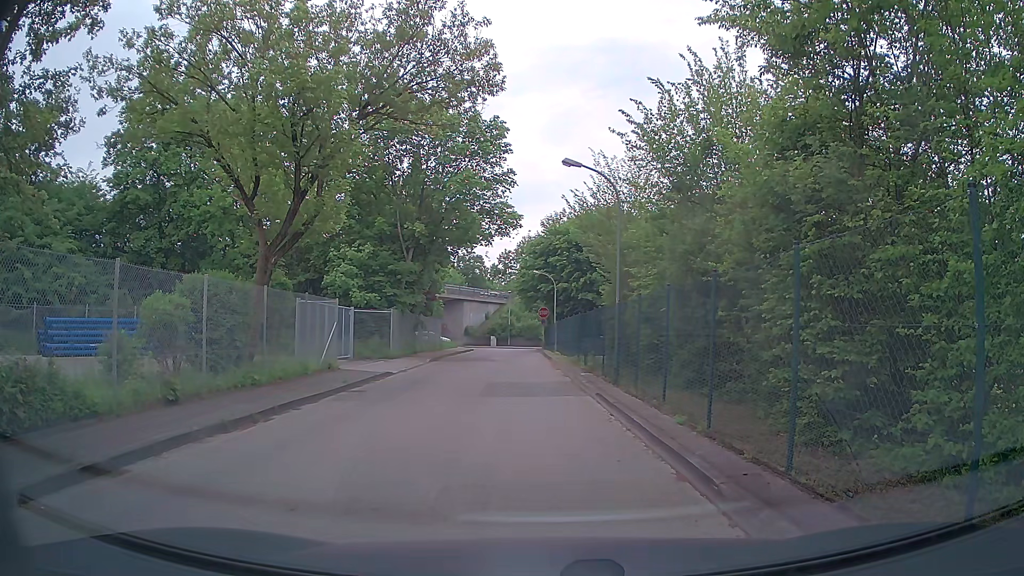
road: tertiary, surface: asphalt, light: Day
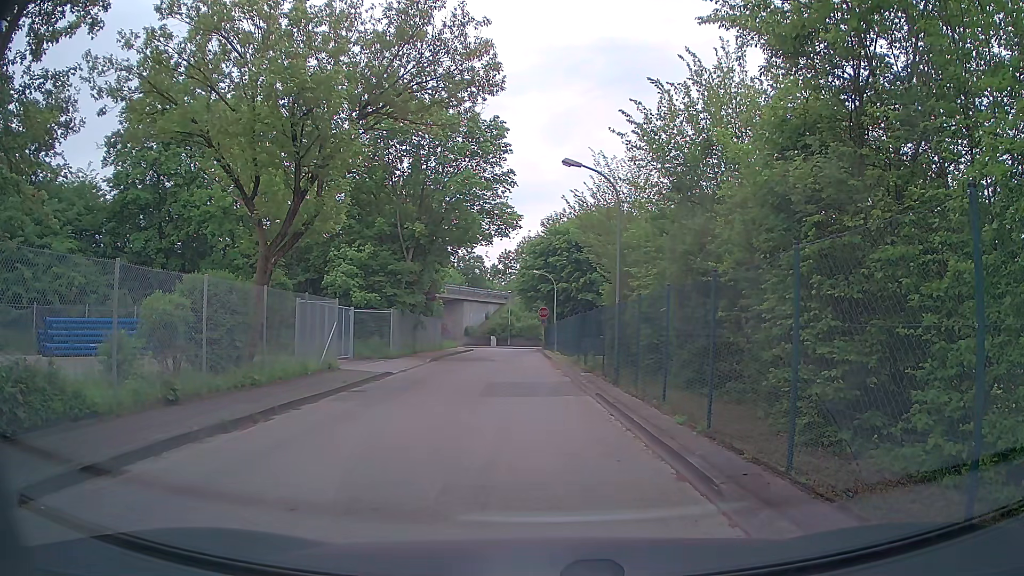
(0.0, 0.0) m; 0°
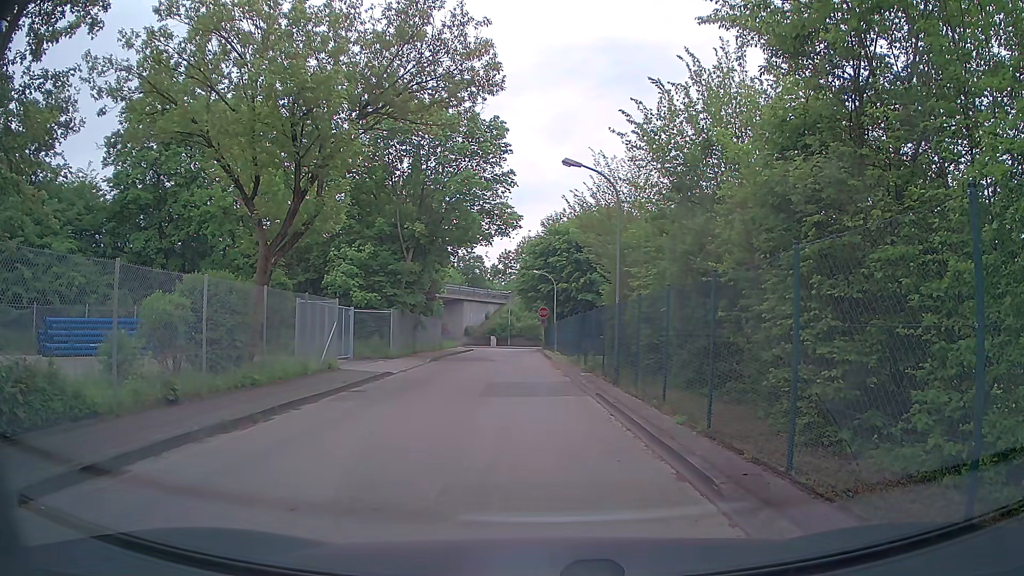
(0.0, 0.0) m; 0°
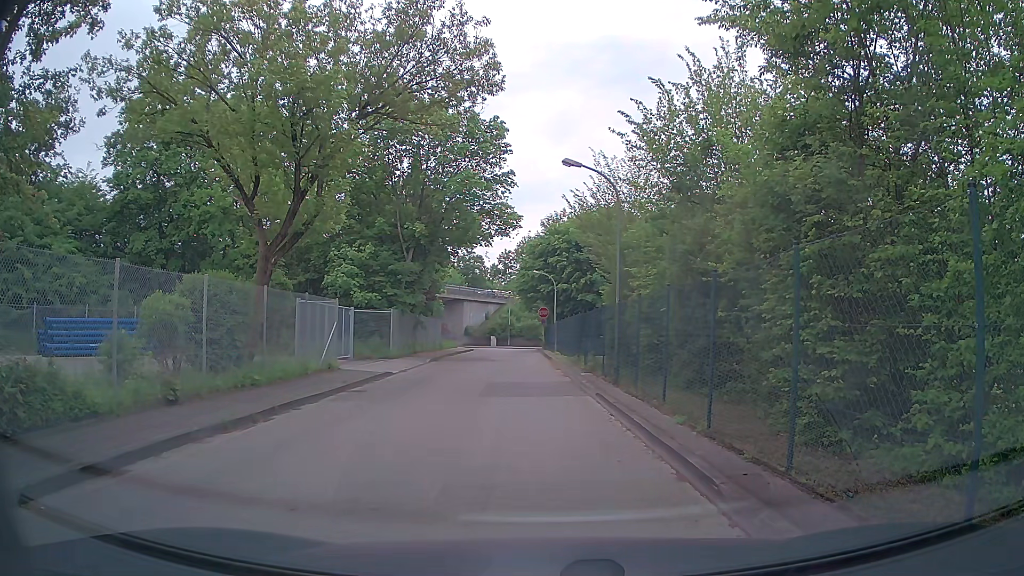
(0.0, 0.0) m; 0°
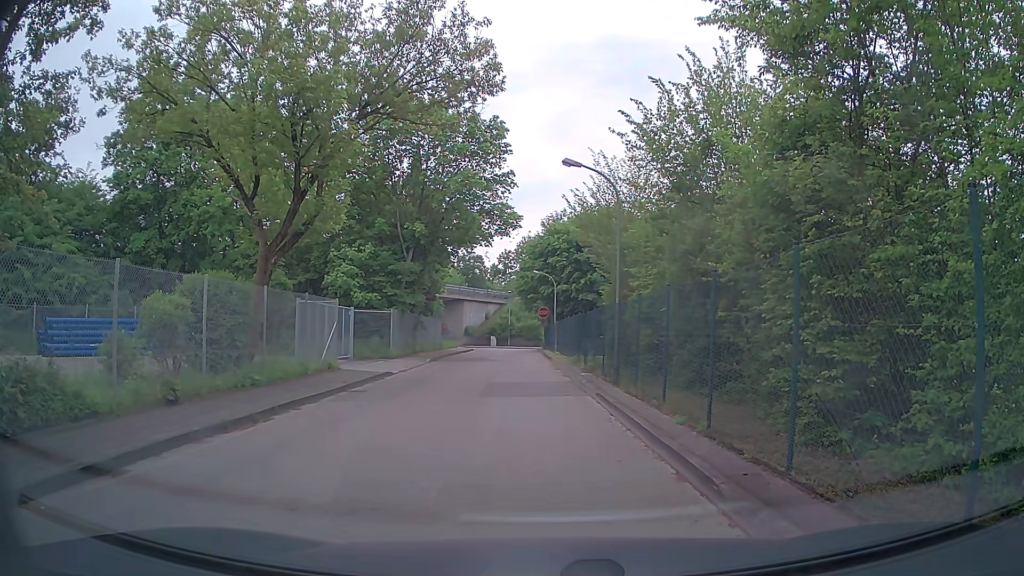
(0.0, 0.0) m; 0°
